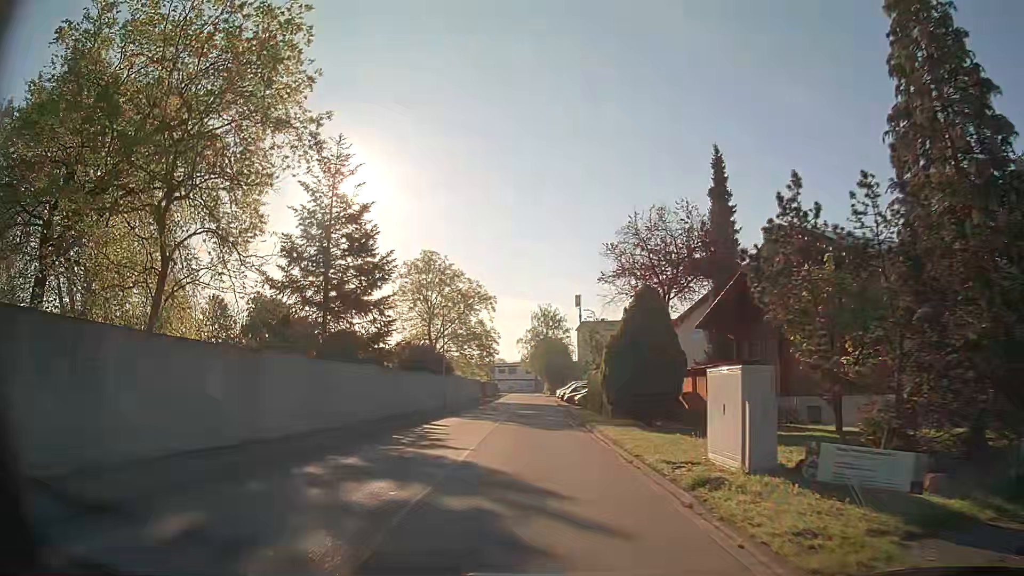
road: unclassified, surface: asphalt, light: Day
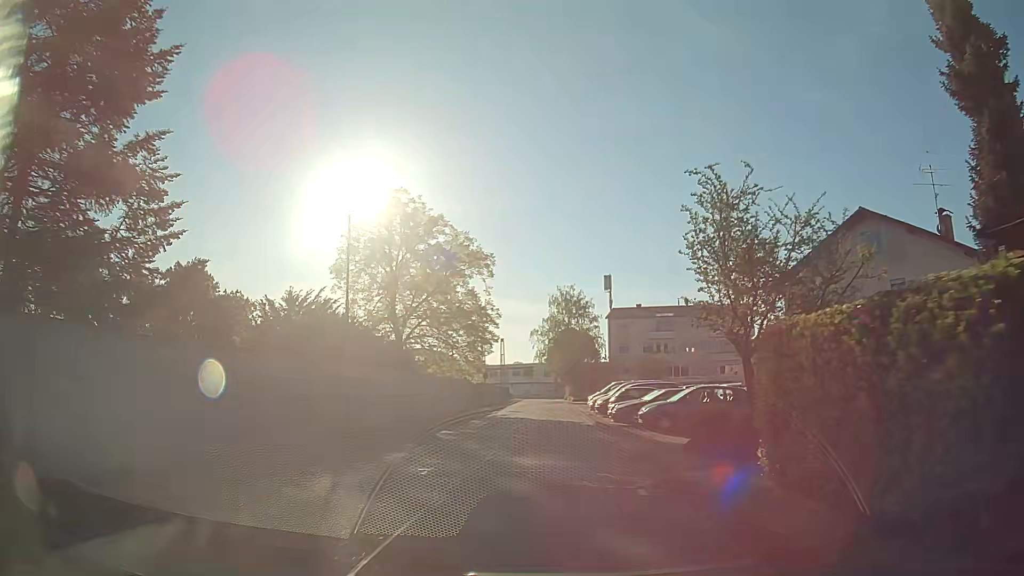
(-0.8, +24.2) m; -1°
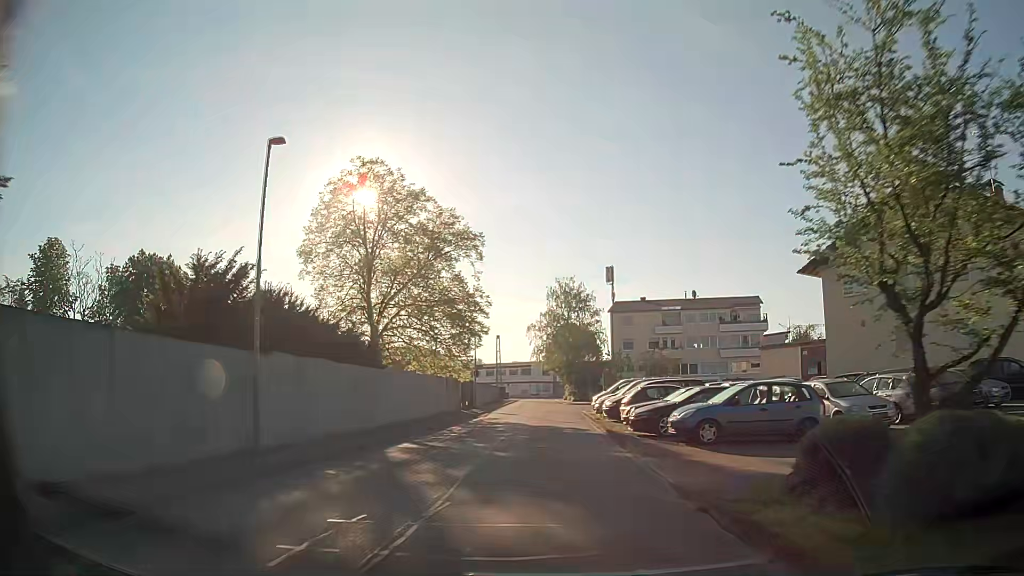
(-0.2, +6.1) m; -1°
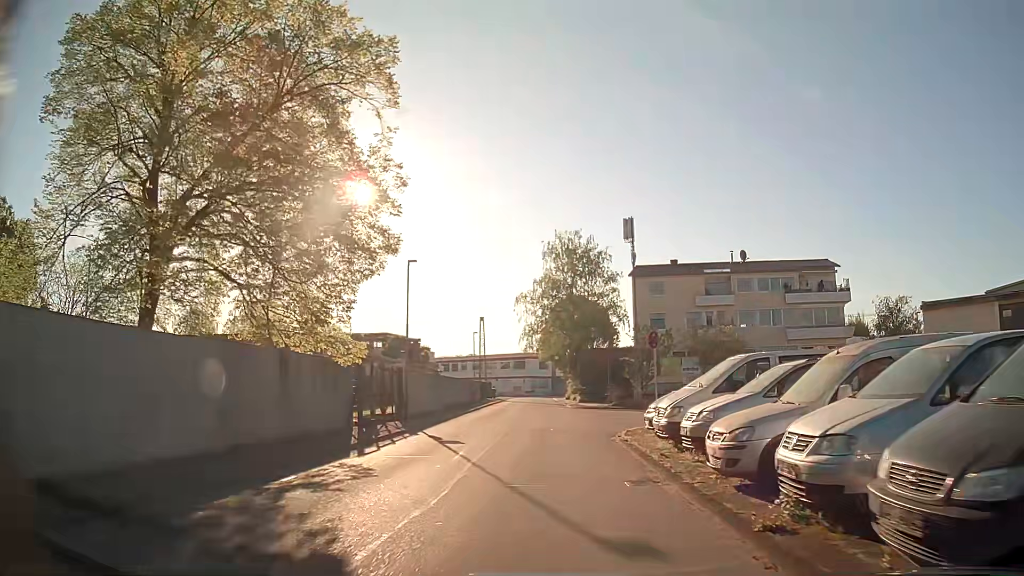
(+0.1, +23.5) m; 0°
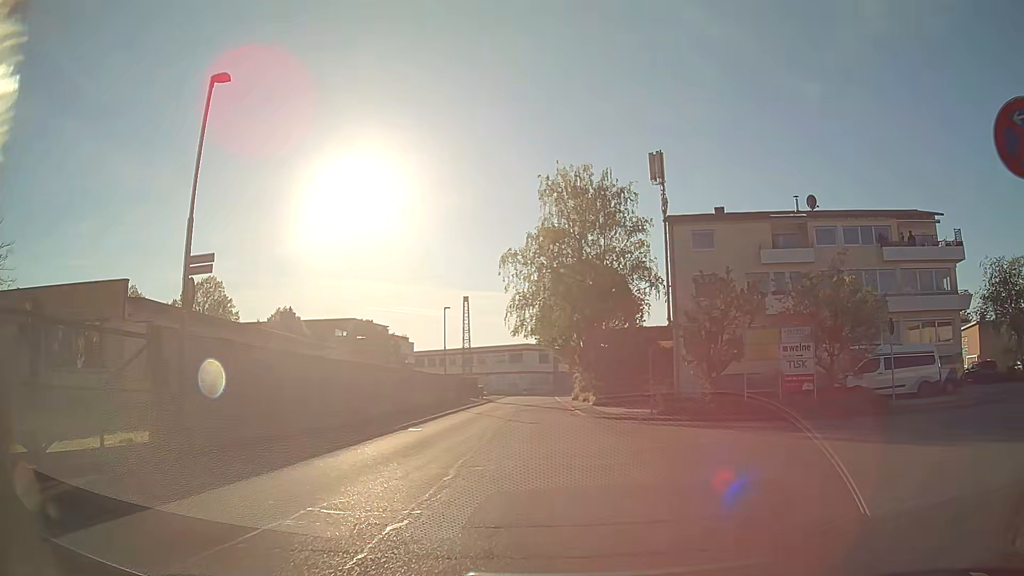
(0.0, +17.3) m; -1°
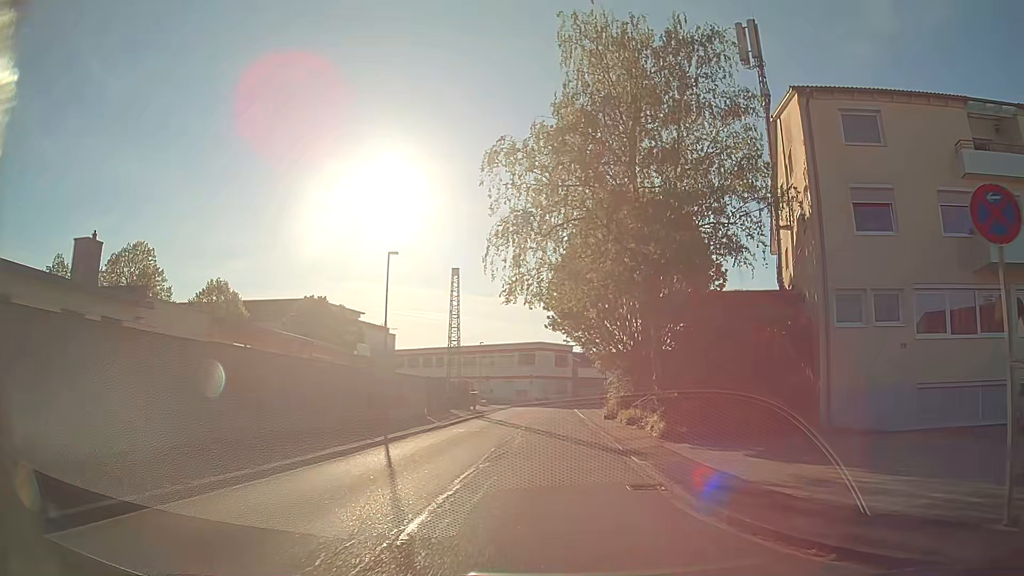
(0.0, +20.2) m; -1°
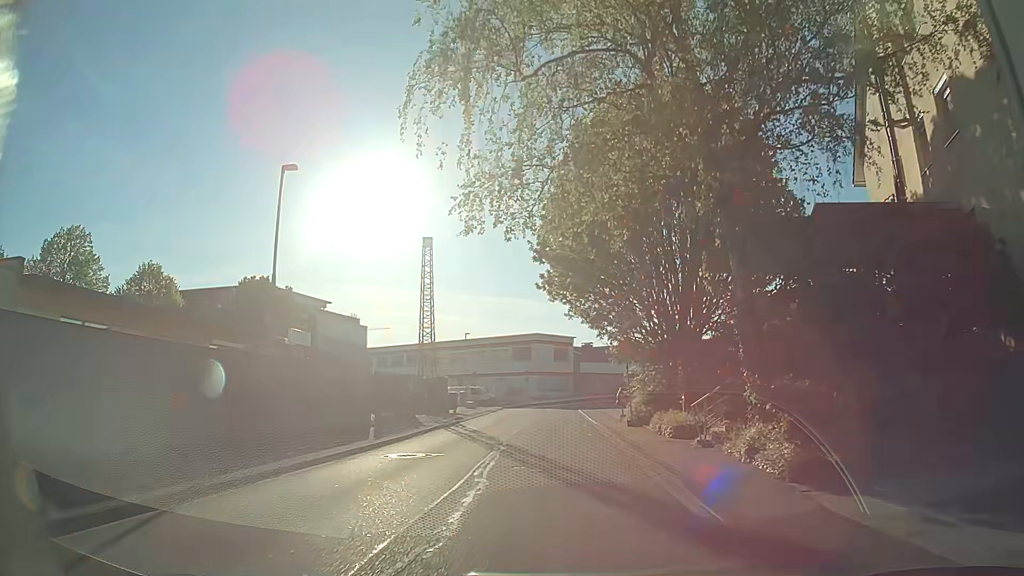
(0.0, +10.4) m; -1°
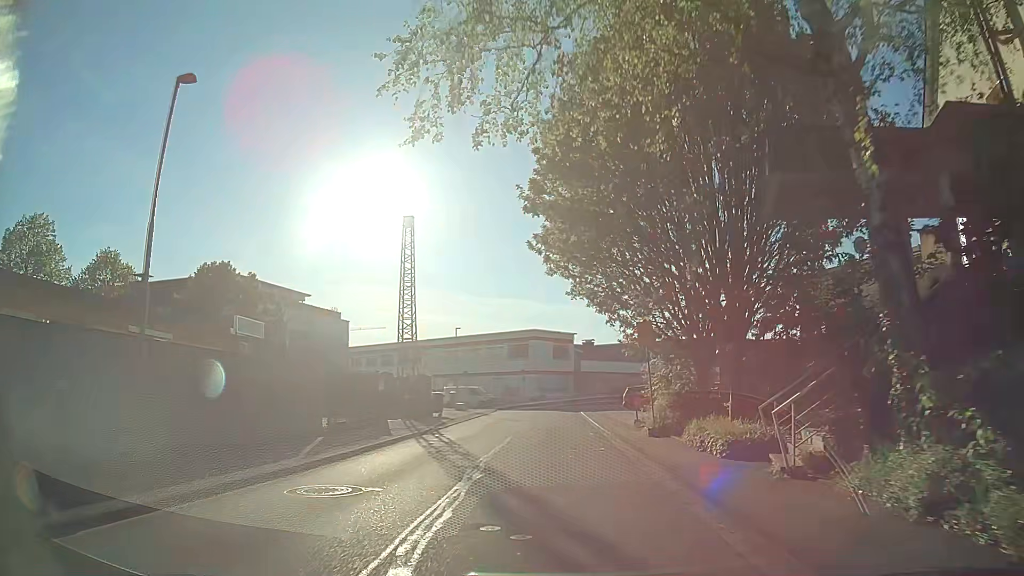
(+0.1, +5.3) m; +1°
